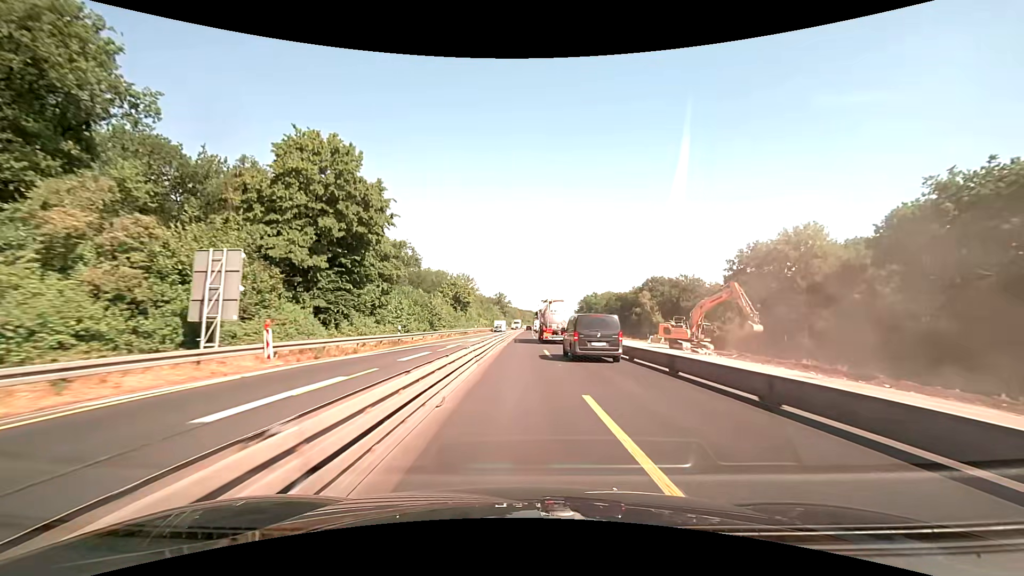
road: motorway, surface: asphalt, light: Day
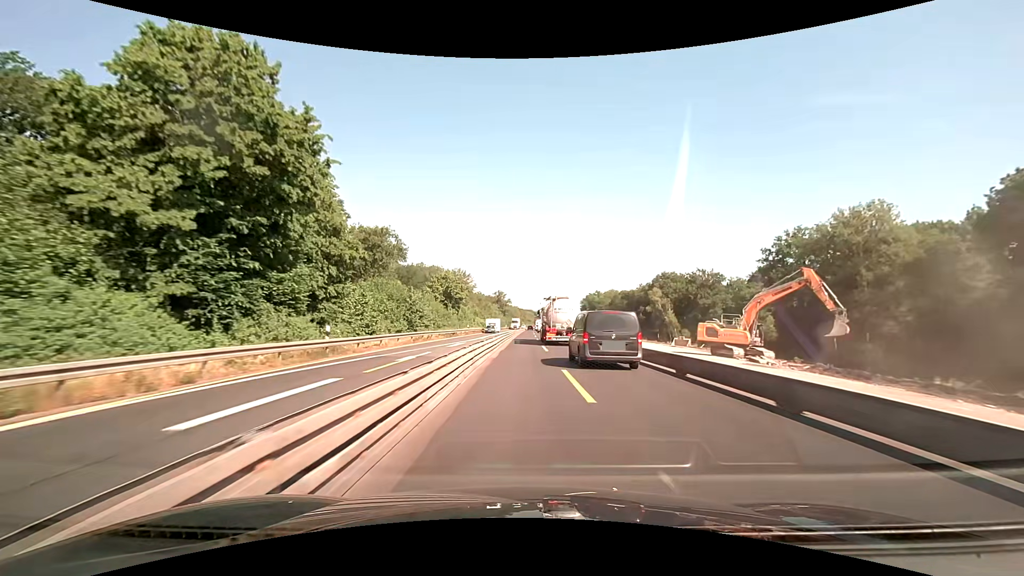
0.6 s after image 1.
(0.0, +12.7) m; 0°
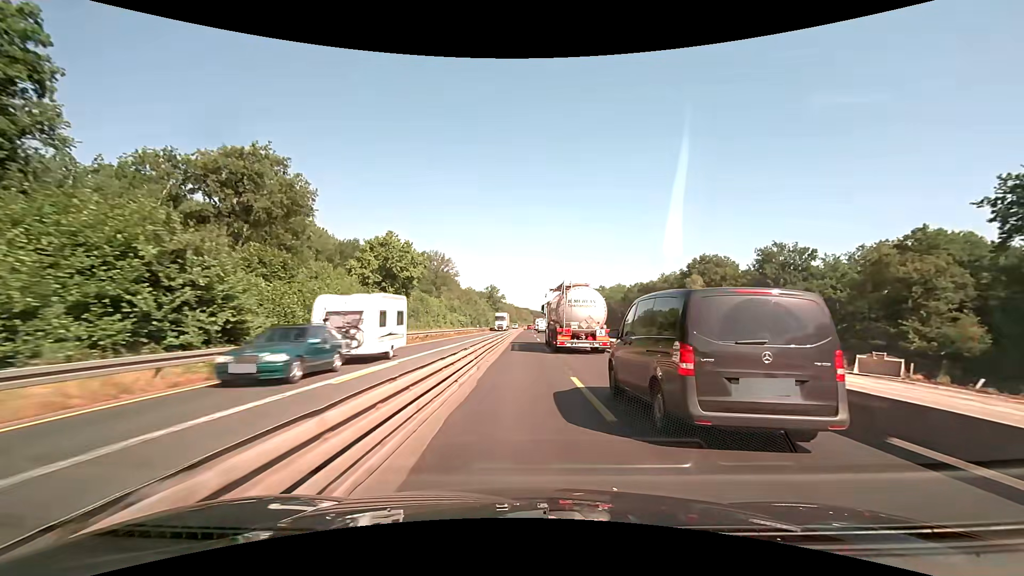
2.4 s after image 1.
(+0.1, +38.1) m; 0°
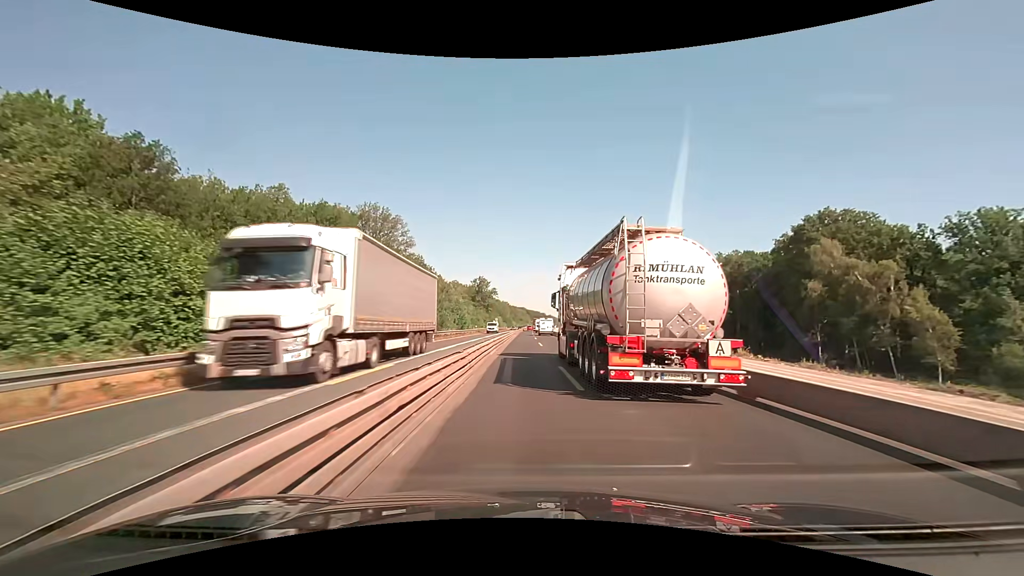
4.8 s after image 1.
(+0.3, +50.7) m; 0°
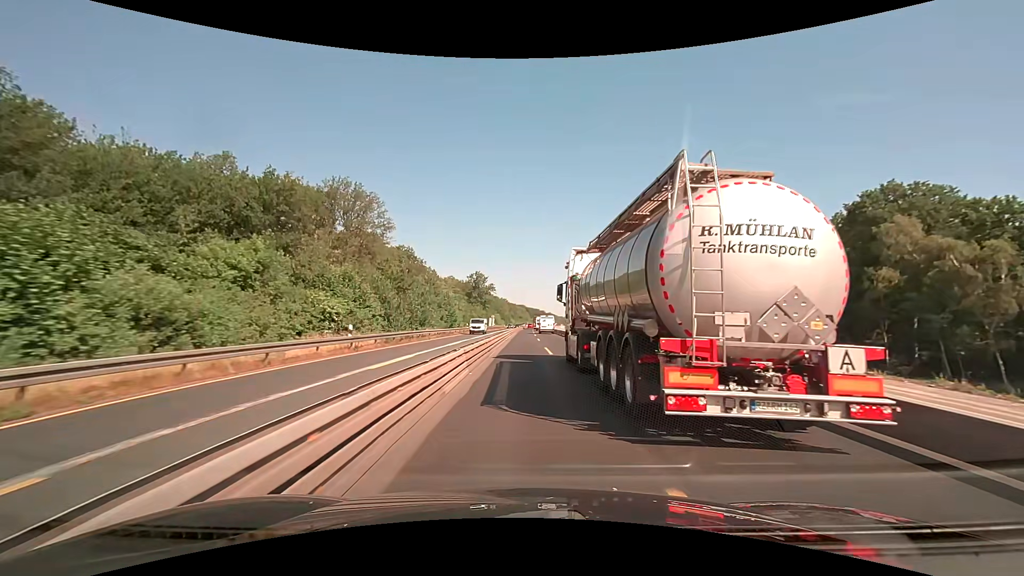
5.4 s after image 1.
(0.0, +12.7) m; 0°
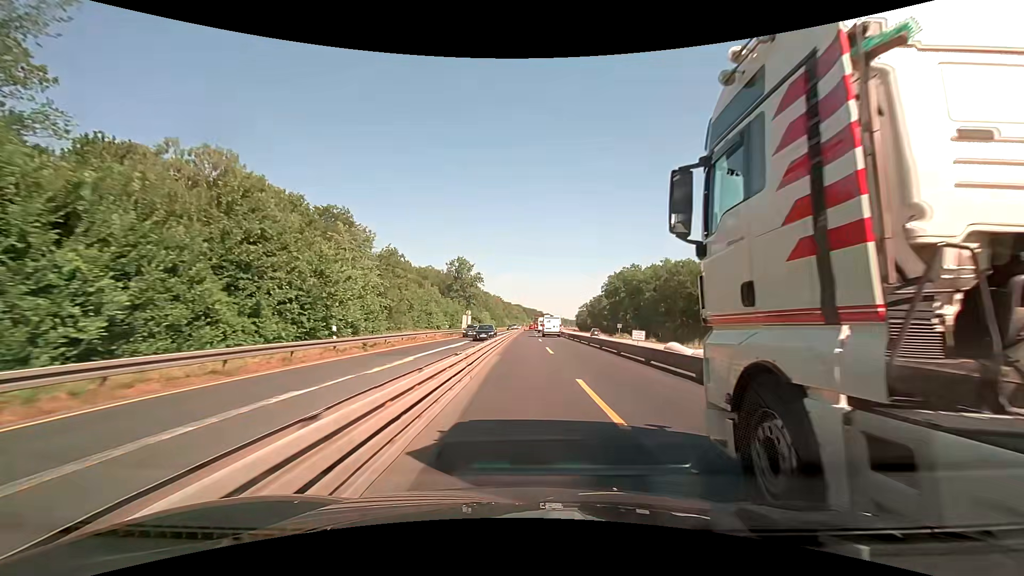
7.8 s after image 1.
(-0.1, +50.7) m; 0°
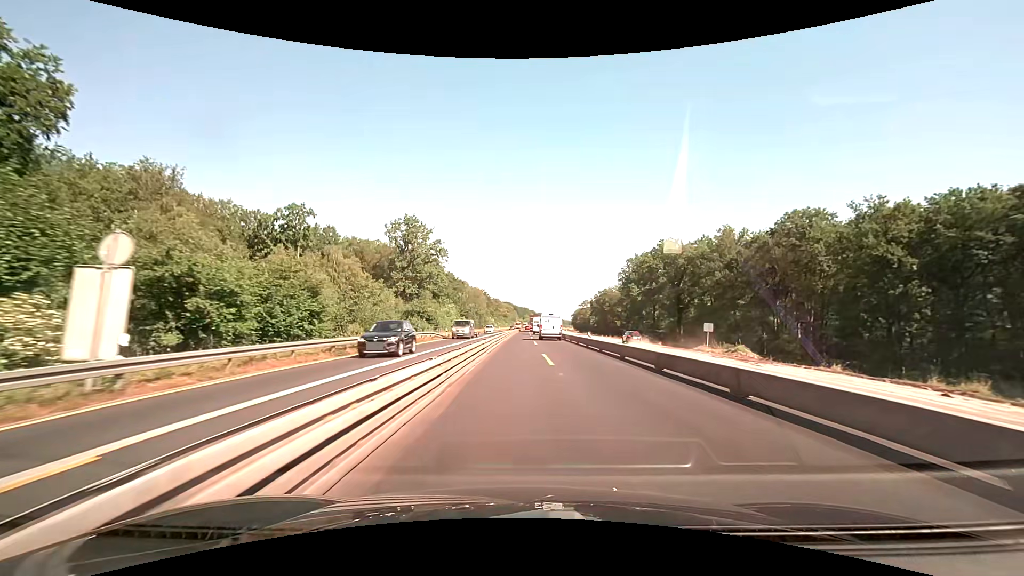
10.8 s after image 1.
(+0.5, +63.4) m; +1°
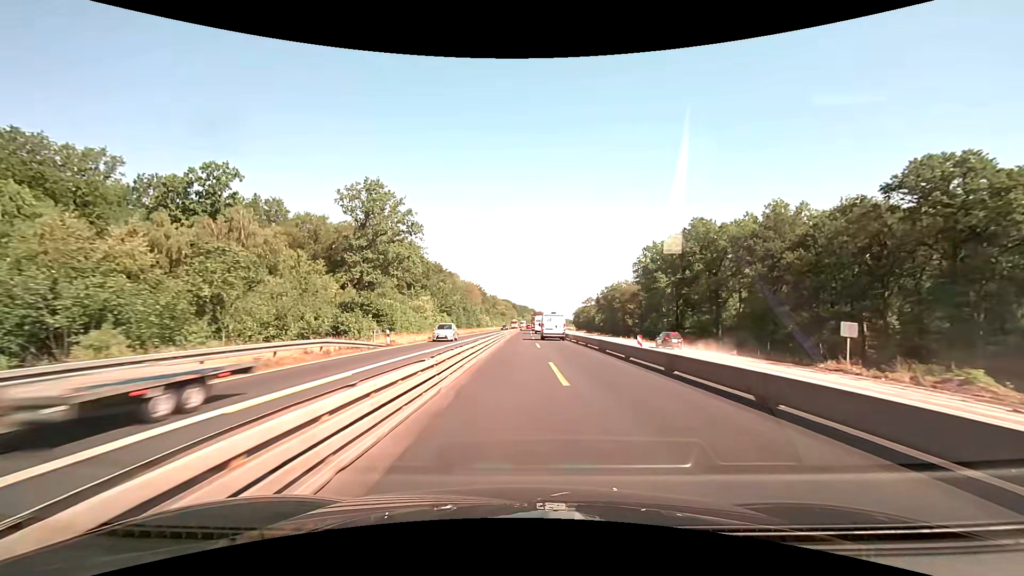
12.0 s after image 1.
(0.0, +25.3) m; 0°
(0, +10) (0, +20) (0, +30) (0, +40) (0, +50) (0, +60) (0, +70) (+1, +80) (+1, +90) (+1, +100) m
